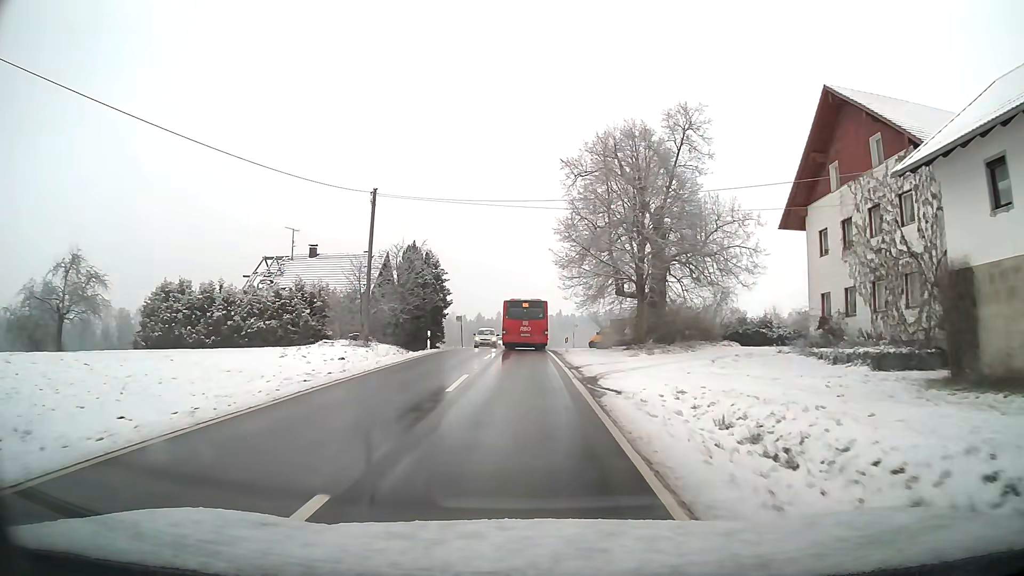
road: tertiary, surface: asphalt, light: Day
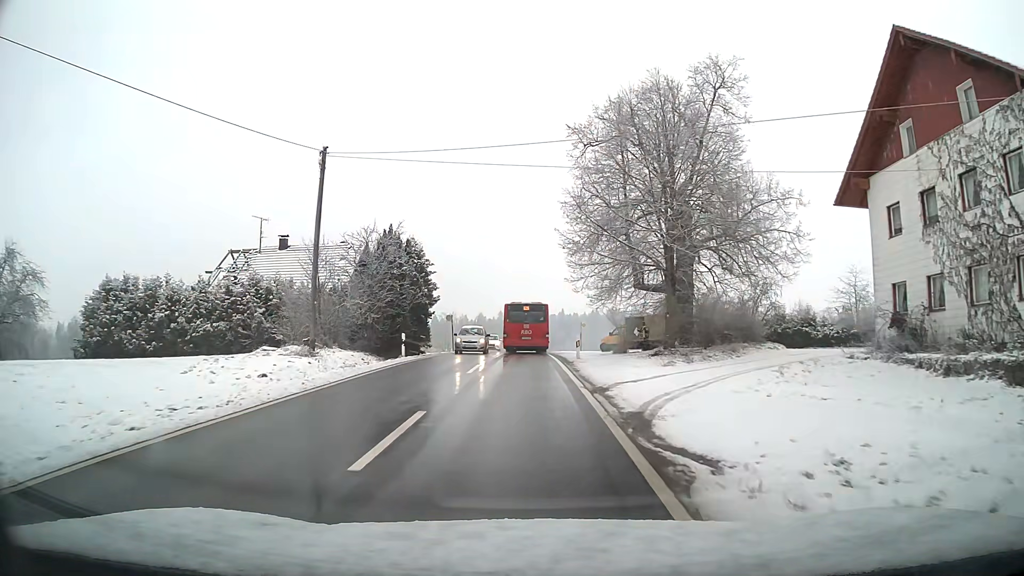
(0.0, +7.1) m; 0°
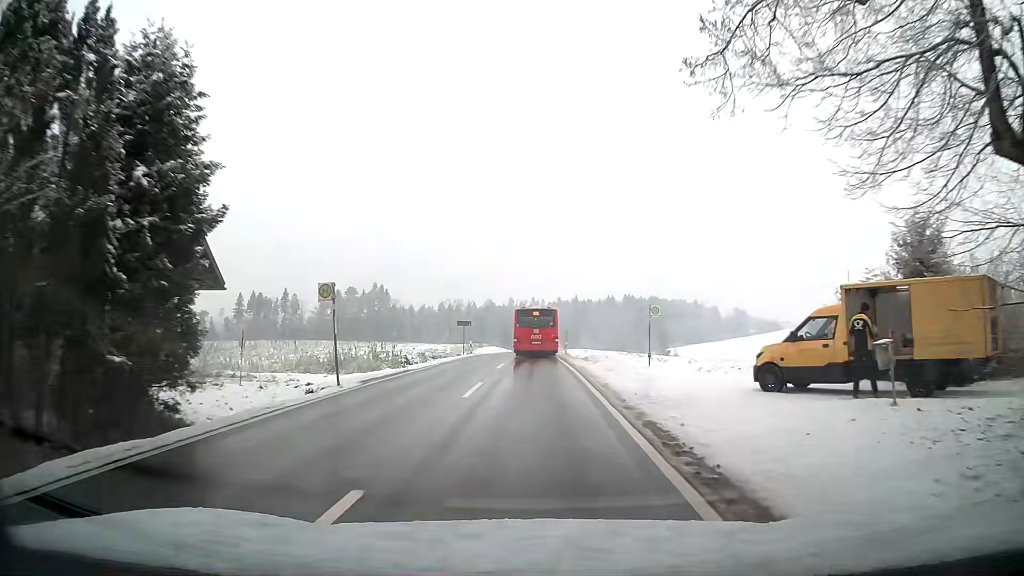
(-0.3, +28.7) m; -1°
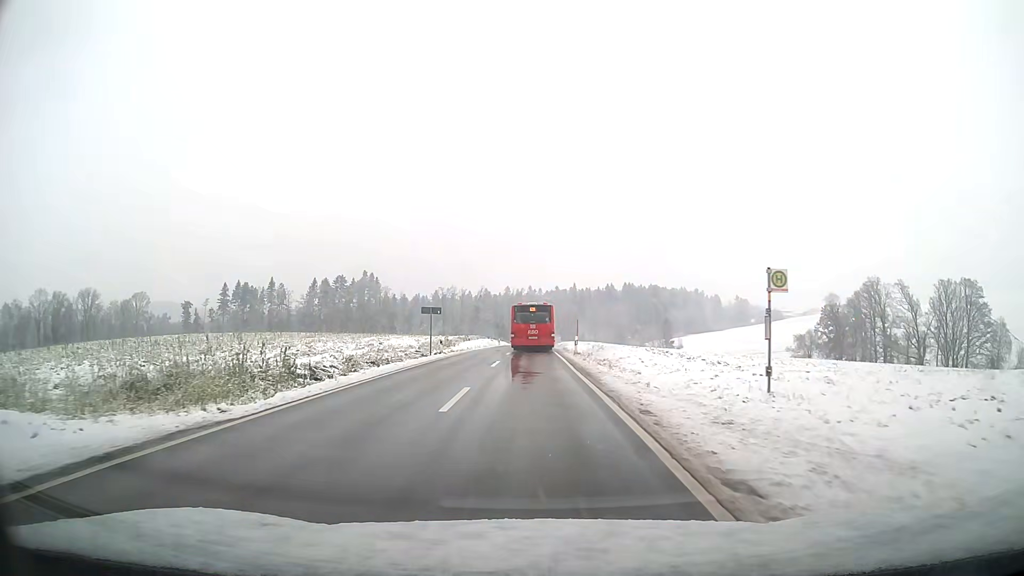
(0.0, +14.7) m; 0°
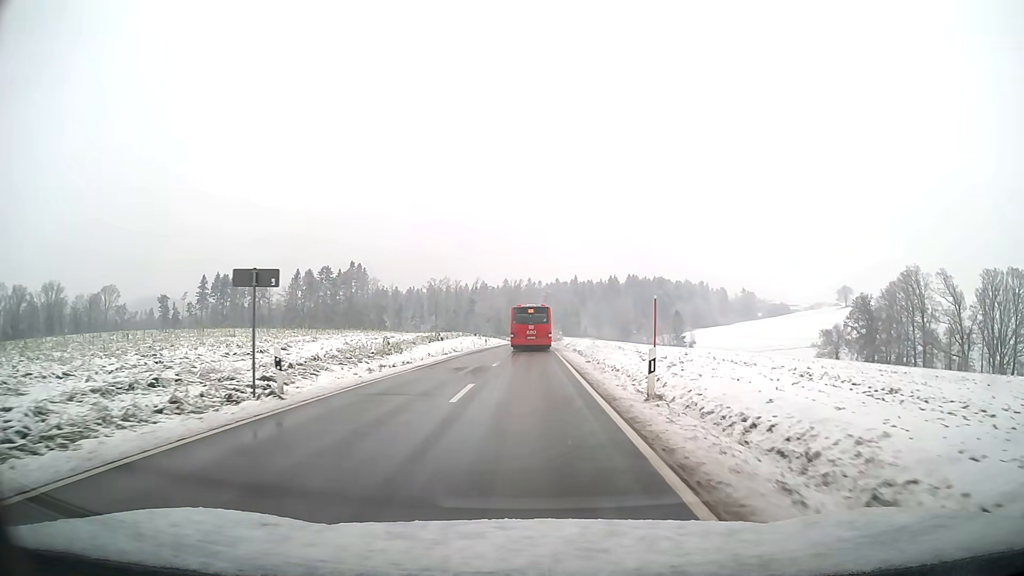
(0.0, +22.6) m; 0°
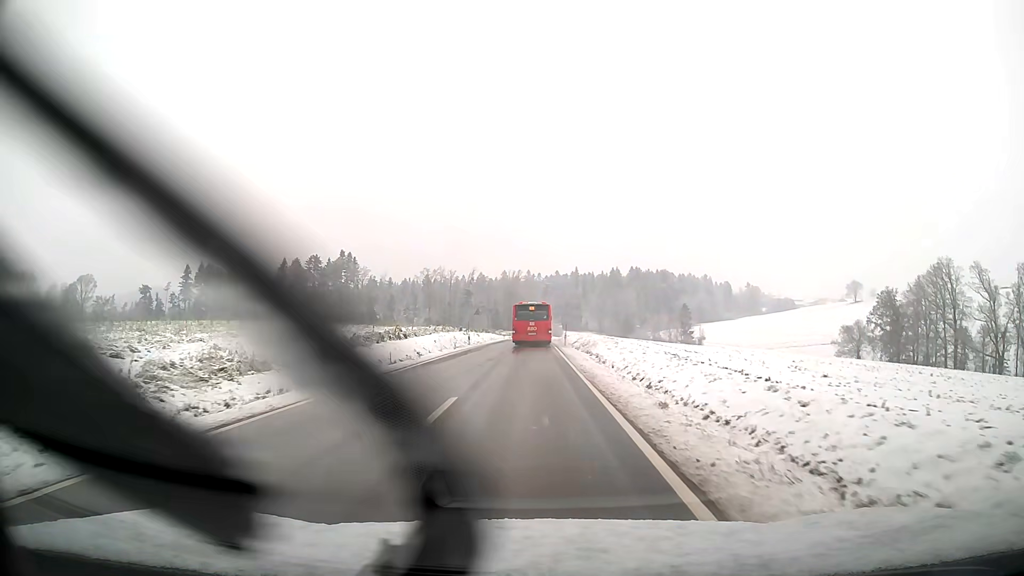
(0.0, +15.7) m; 0°
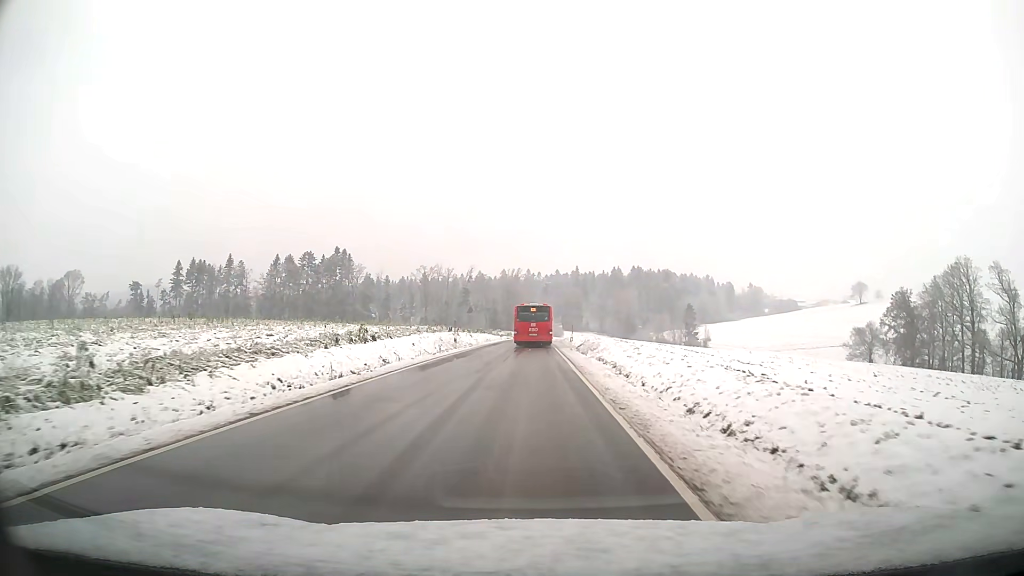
(0.0, +8.1) m; 0°
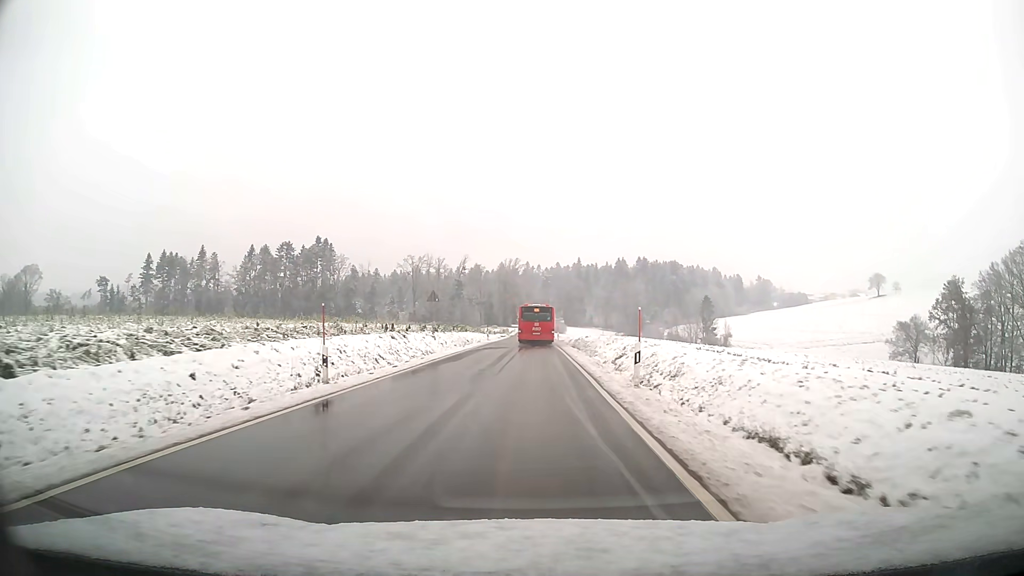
(0.0, +25.1) m; 0°
